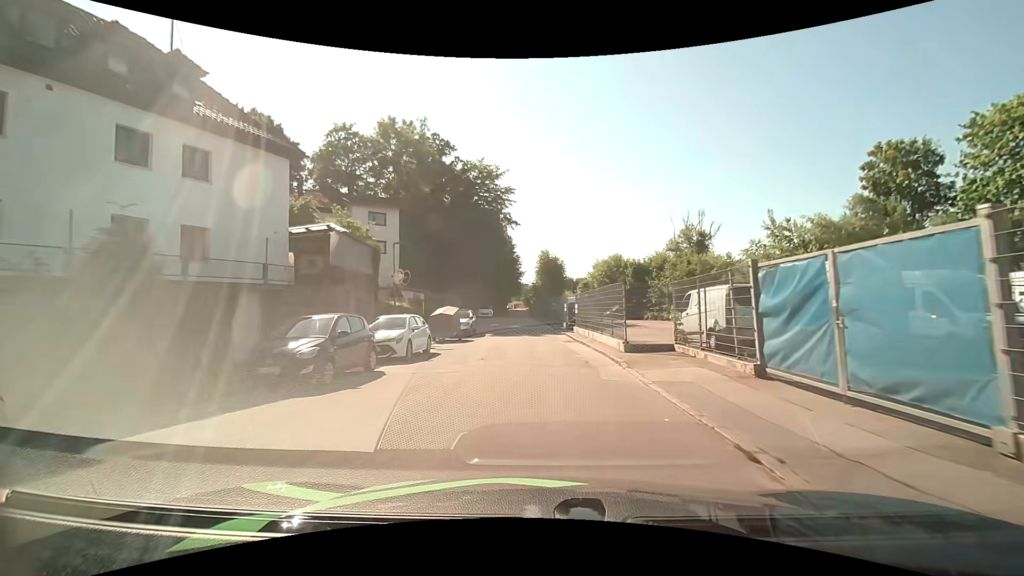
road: residential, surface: asphalt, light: Day
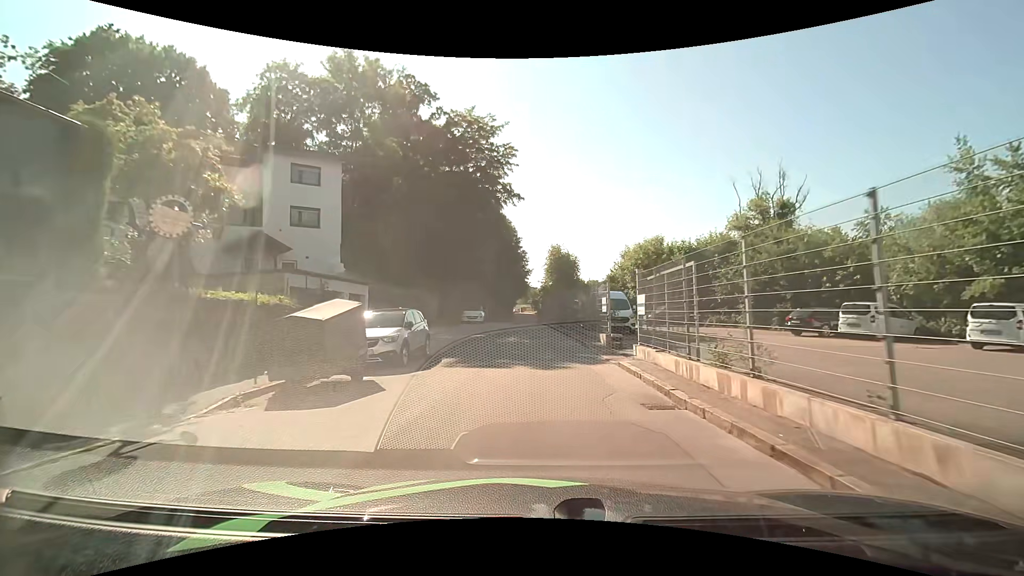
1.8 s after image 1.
(-0.2, +16.5) m; -2°
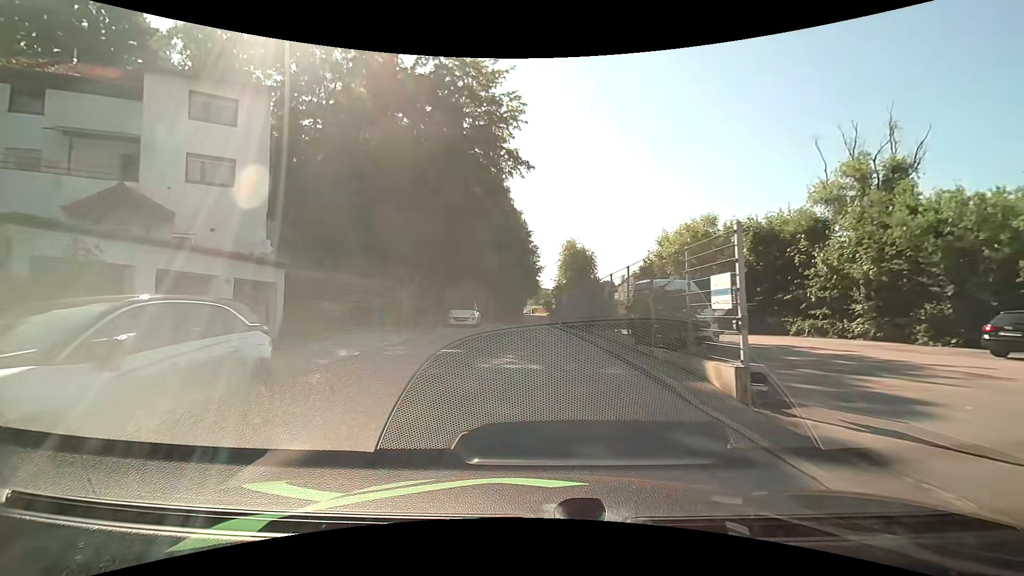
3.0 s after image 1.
(0.0, +10.5) m; -1°
